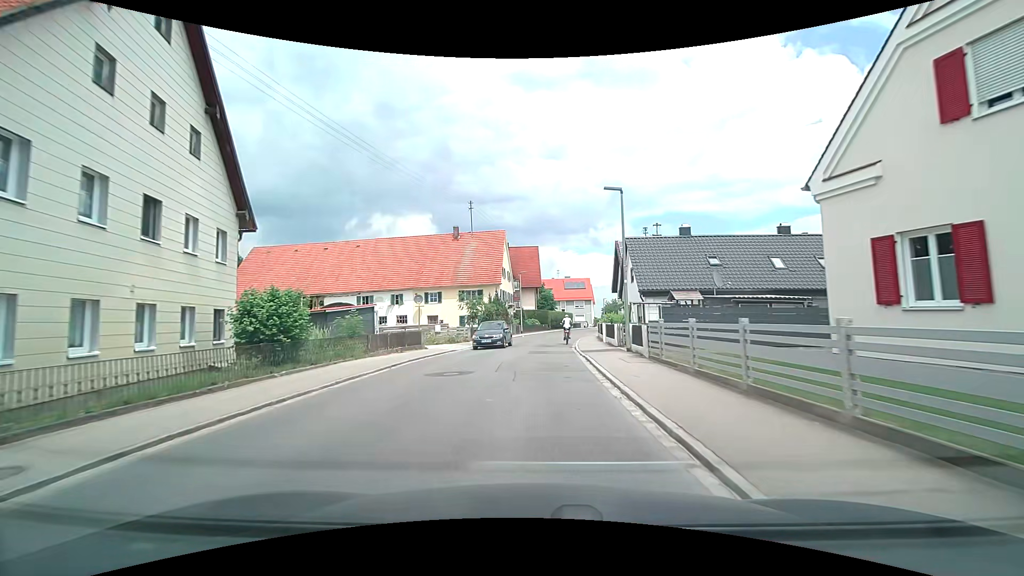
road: tertiary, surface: asphalt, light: Day
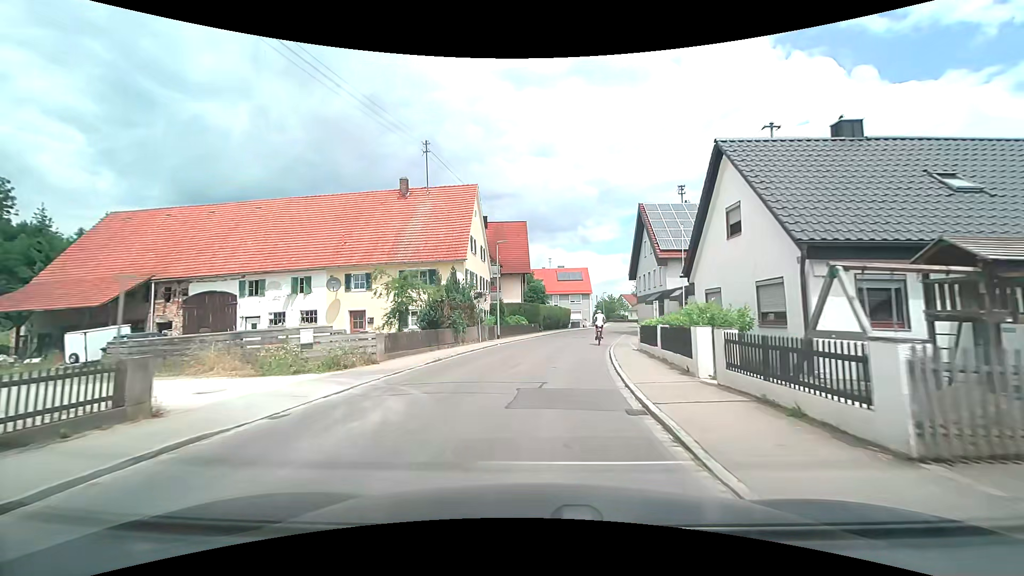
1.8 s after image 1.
(0.0, +18.4) m; +1°
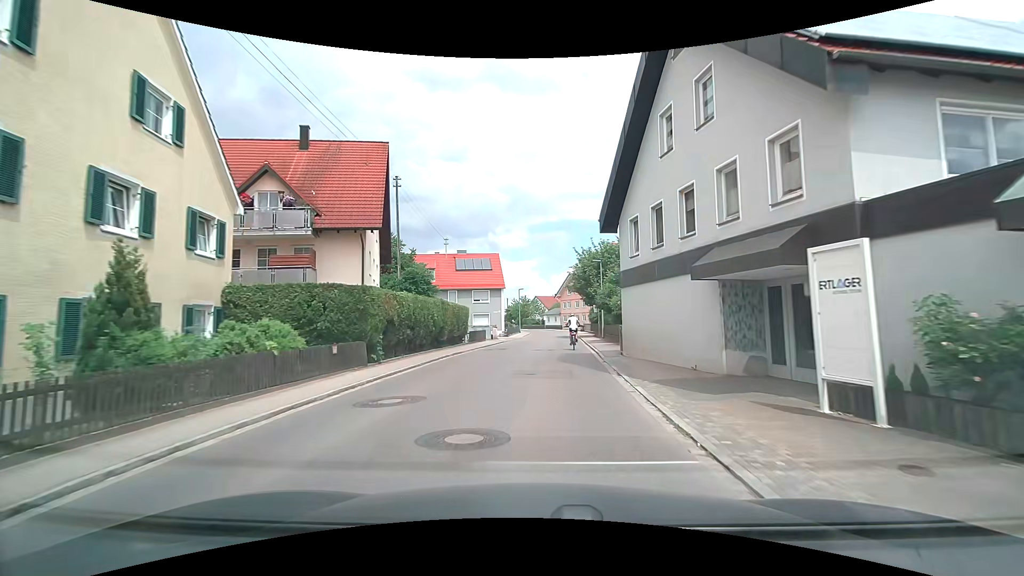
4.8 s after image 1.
(+2.0, +27.1) m; +10°
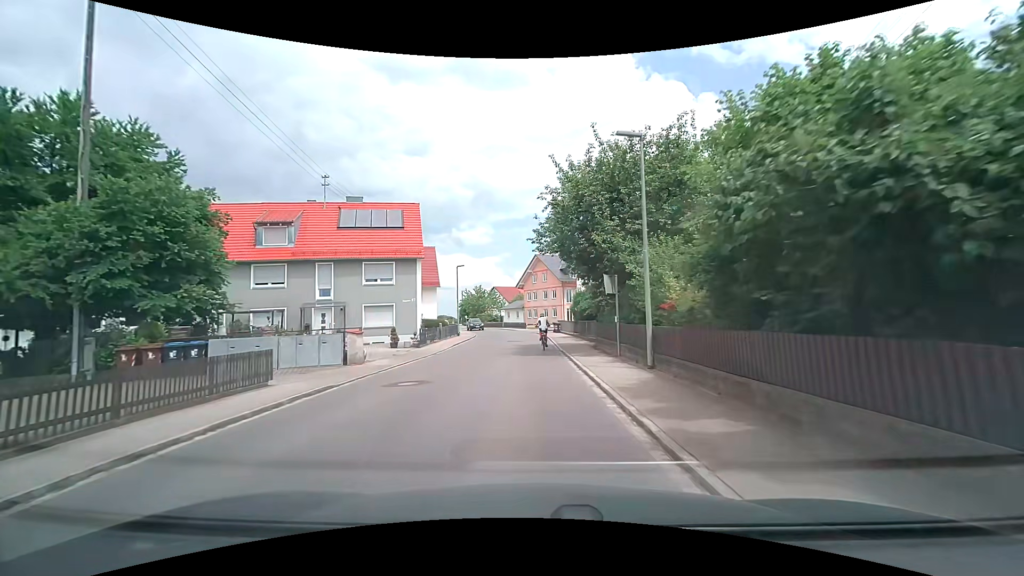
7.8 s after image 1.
(+1.3, +26.8) m; +4°
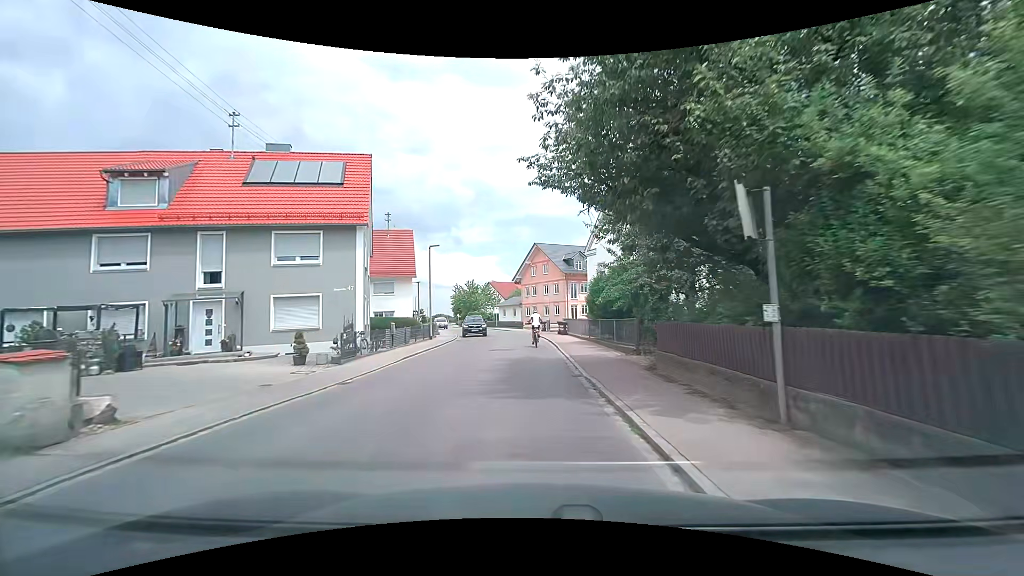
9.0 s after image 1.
(+0.1, +11.4) m; +1°
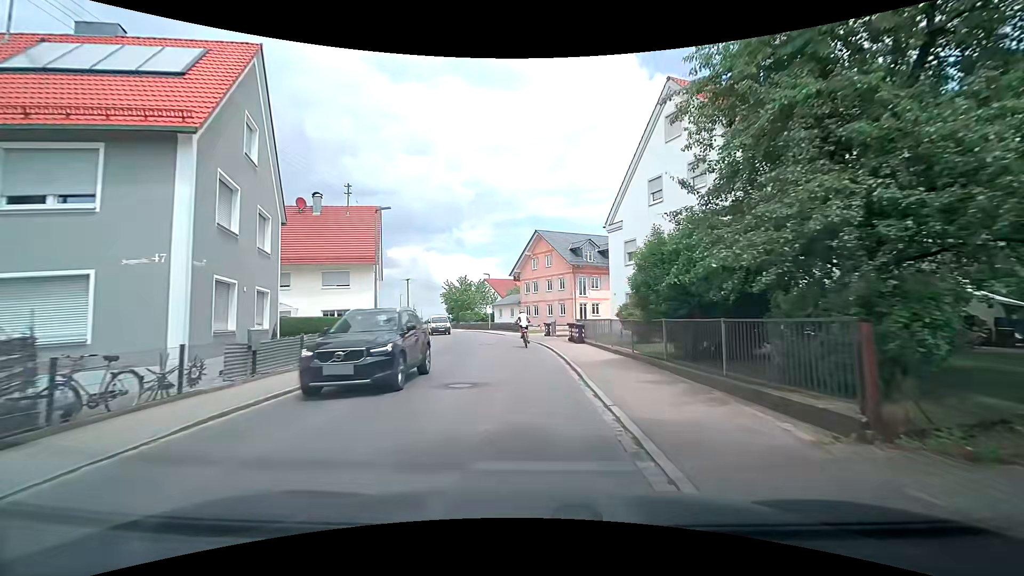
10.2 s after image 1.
(-0.1, +11.5) m; 0°
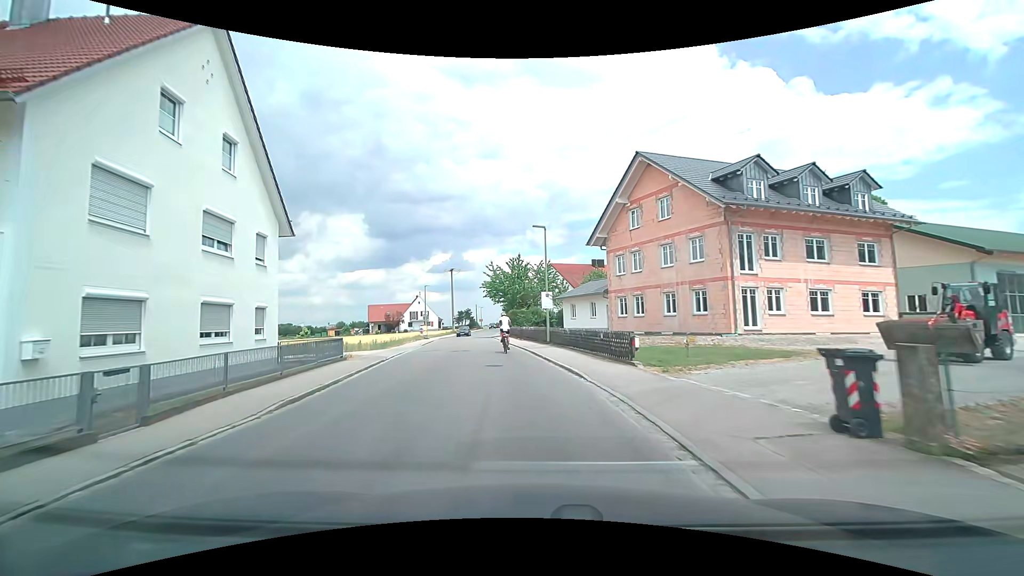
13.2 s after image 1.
(-1.6, +28.9) m; -9°
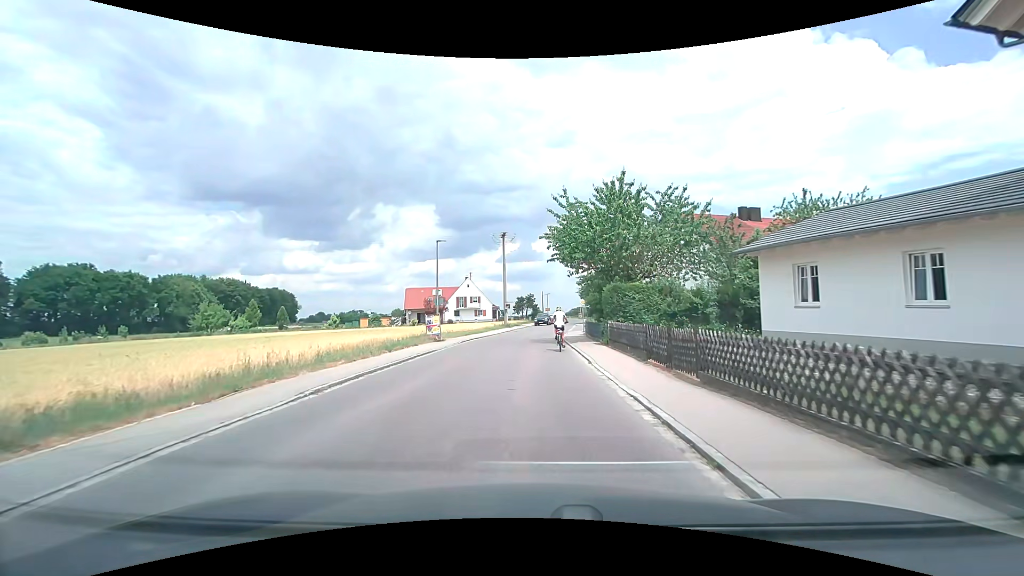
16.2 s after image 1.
(-2.2, +27.6) m; -7°
